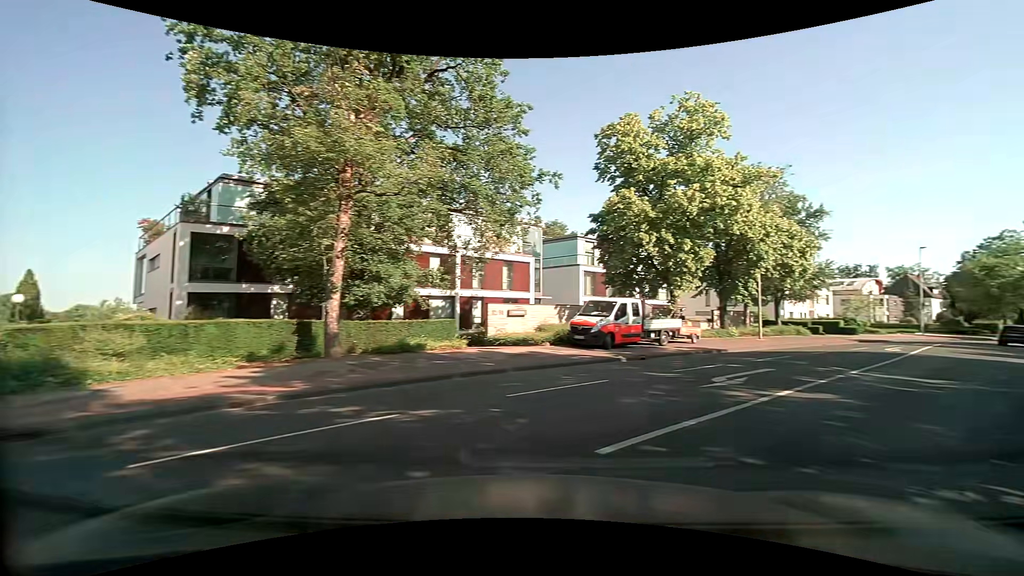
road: residential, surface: asphalt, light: Day
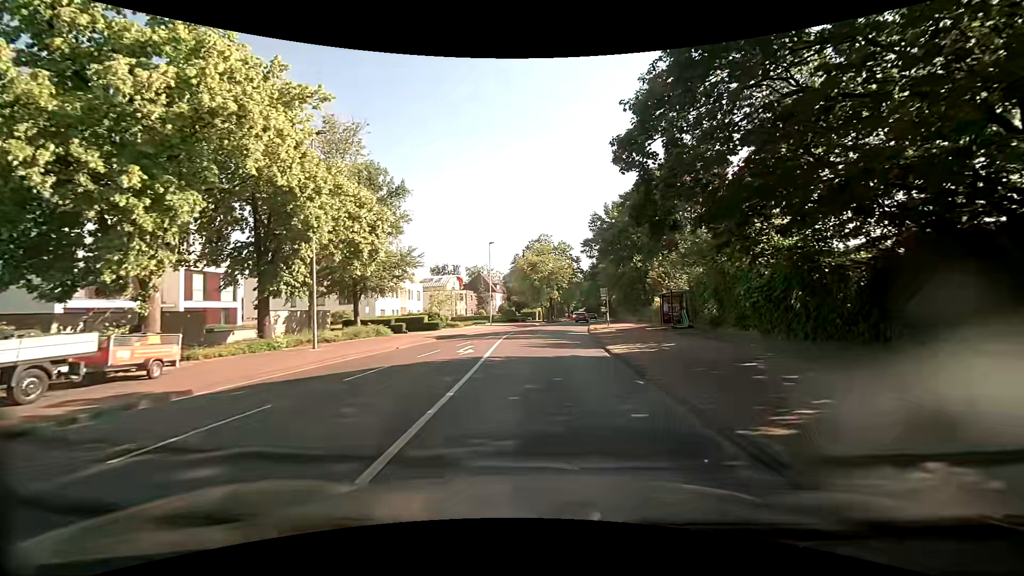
(+6.6, +11.4) m; +44°
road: tertiary
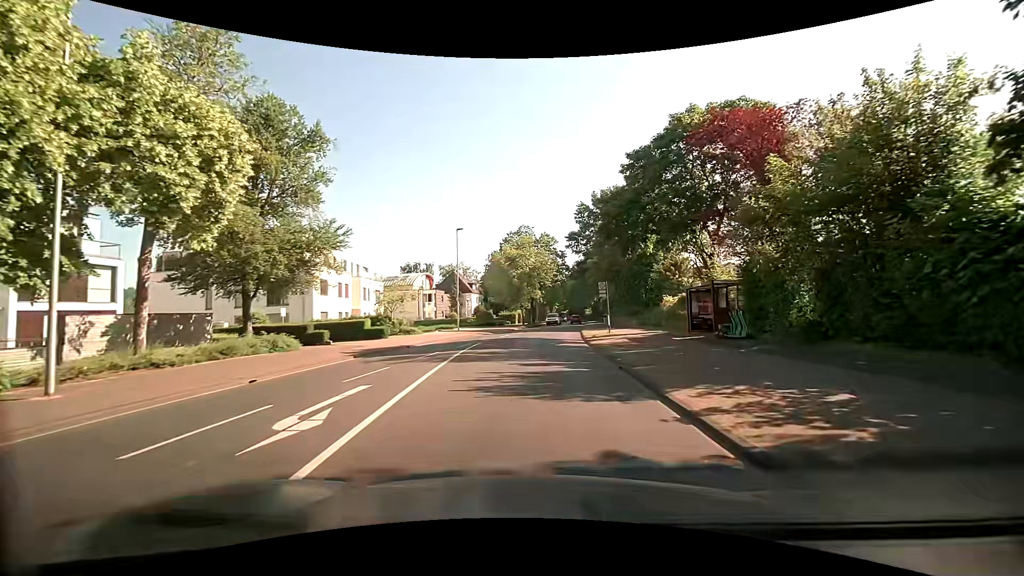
(+0.1, +11.8) m; +2°
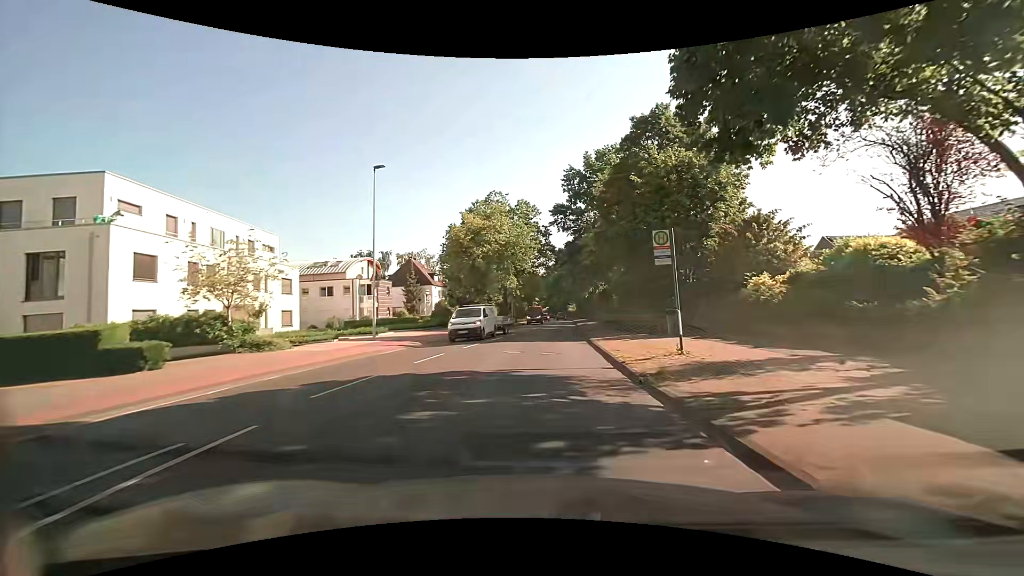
(+0.4, +20.6) m; +2°
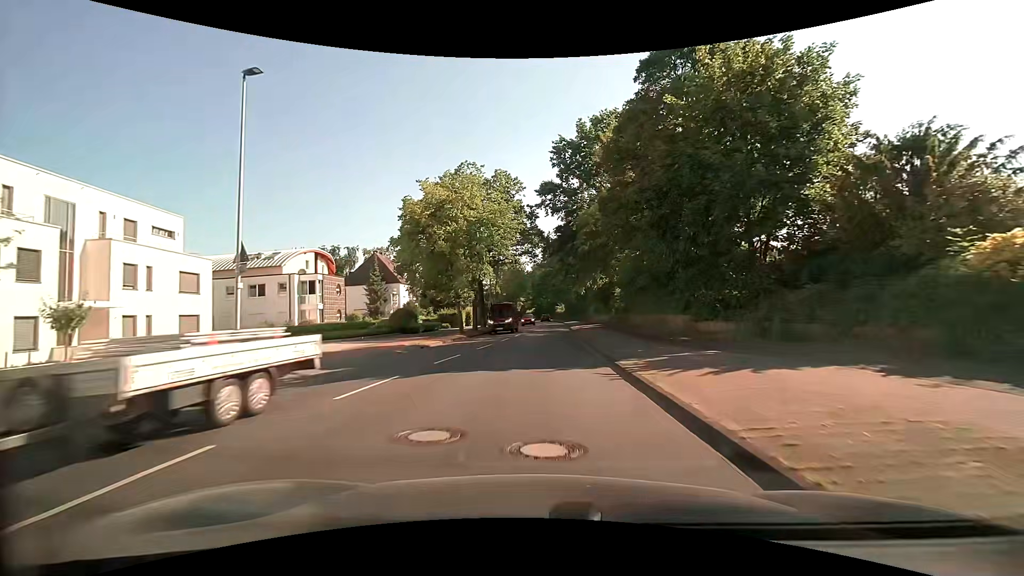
(+0.3, +12.0) m; +2°
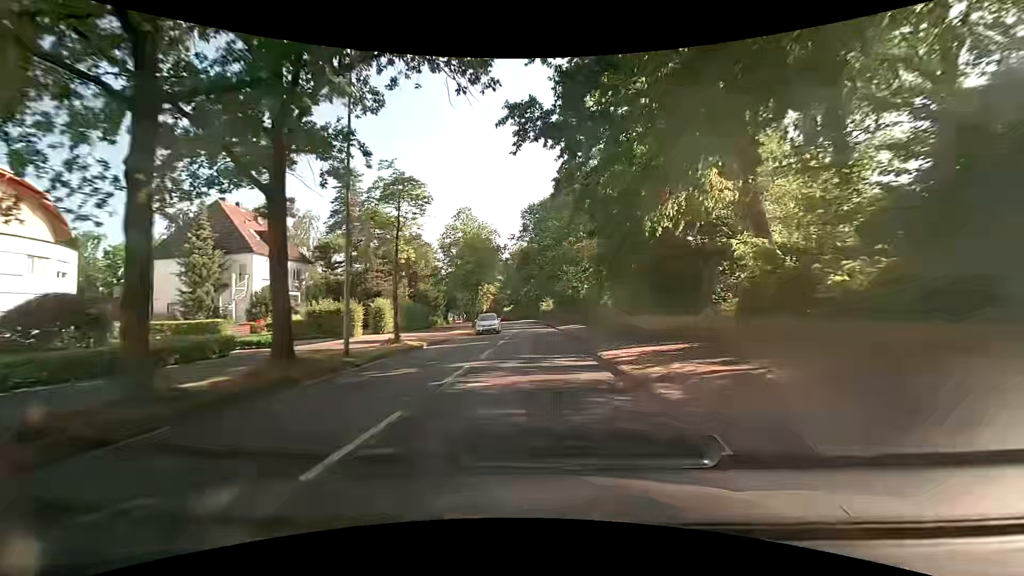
(+1.0, +34.7) m; +3°
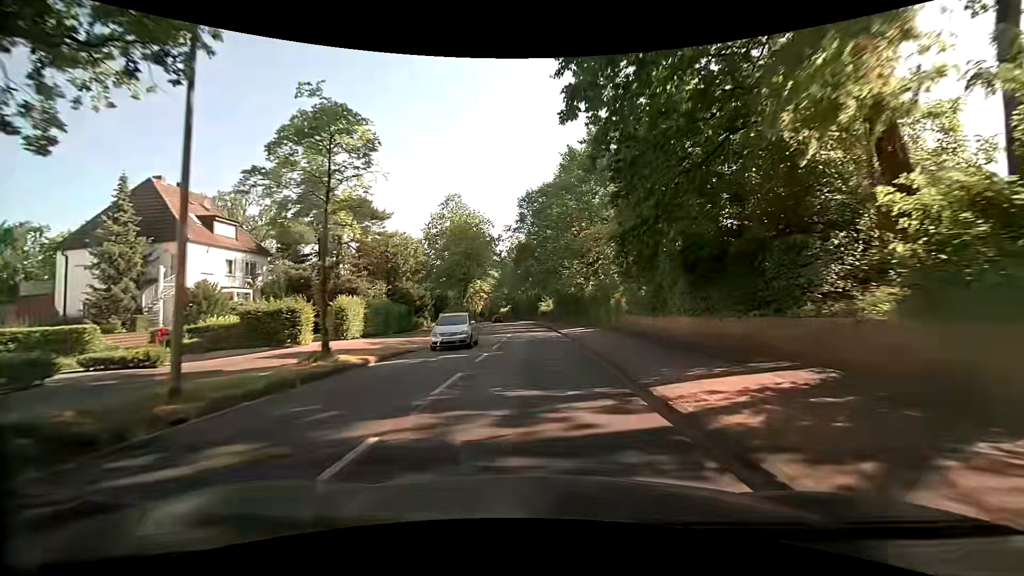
(0.0, +7.4) m; 0°
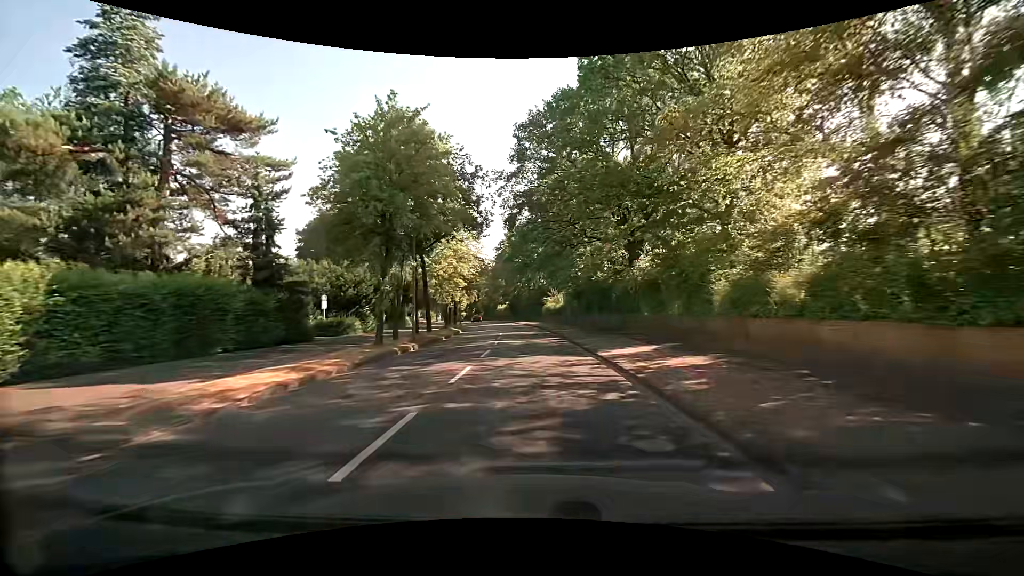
(-0.1, +22.7) m; 0°
(0, +10) (0, +20) (0, +30) (-1, +40) (-2, +50) (-3, +60) (-4, +70) (-6, +80) (-8, +90) (-10, +99) m
